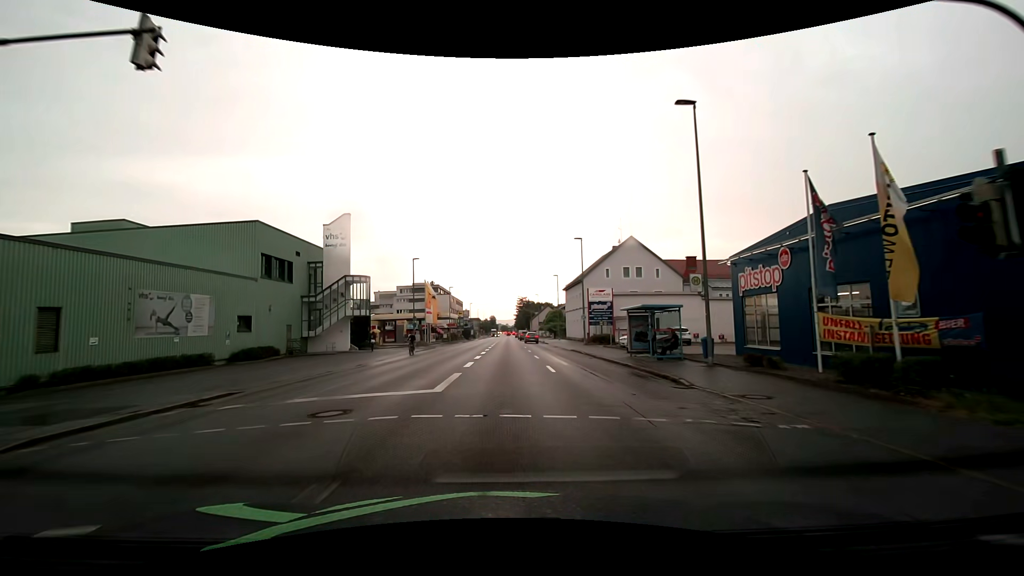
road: tertiary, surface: asphalt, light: Day
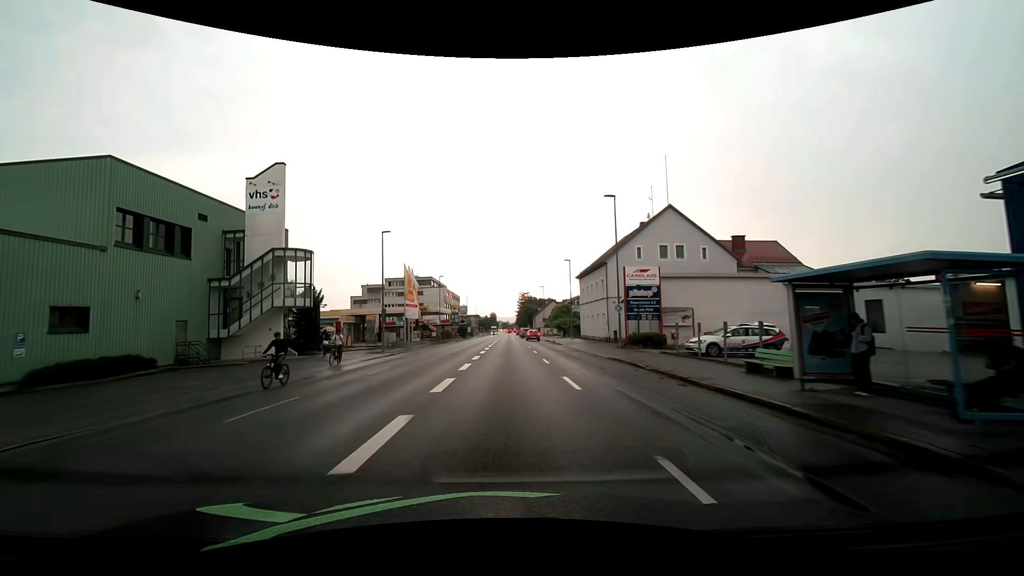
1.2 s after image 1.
(0.0, +14.7) m; 0°
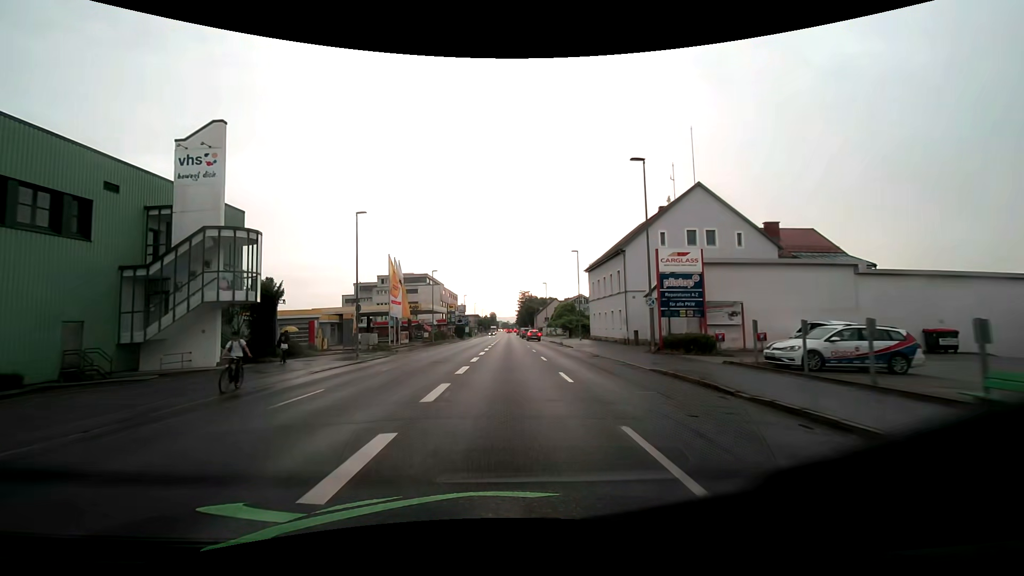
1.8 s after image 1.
(0.0, +7.4) m; 0°
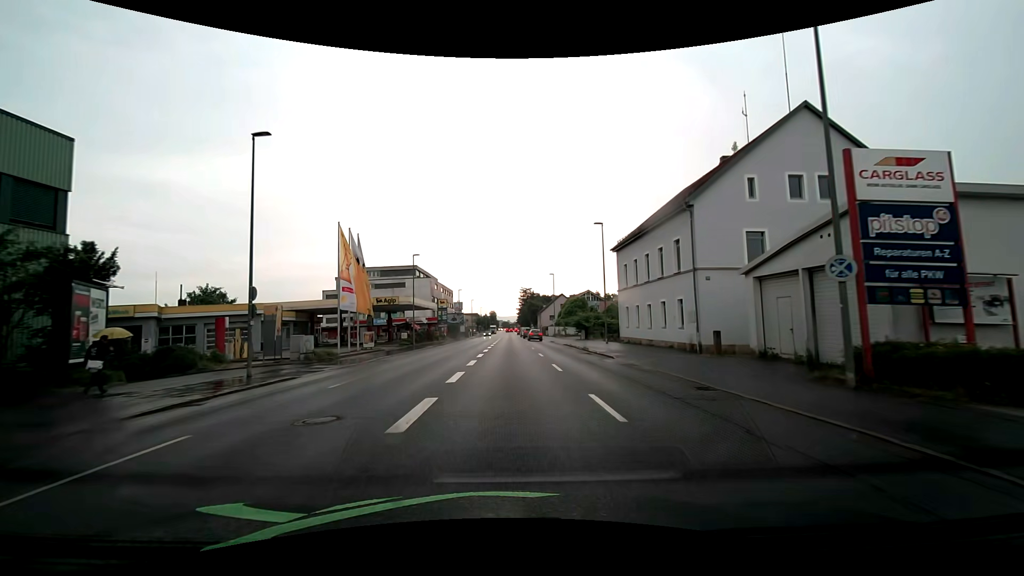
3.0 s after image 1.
(0.0, +14.8) m; 0°
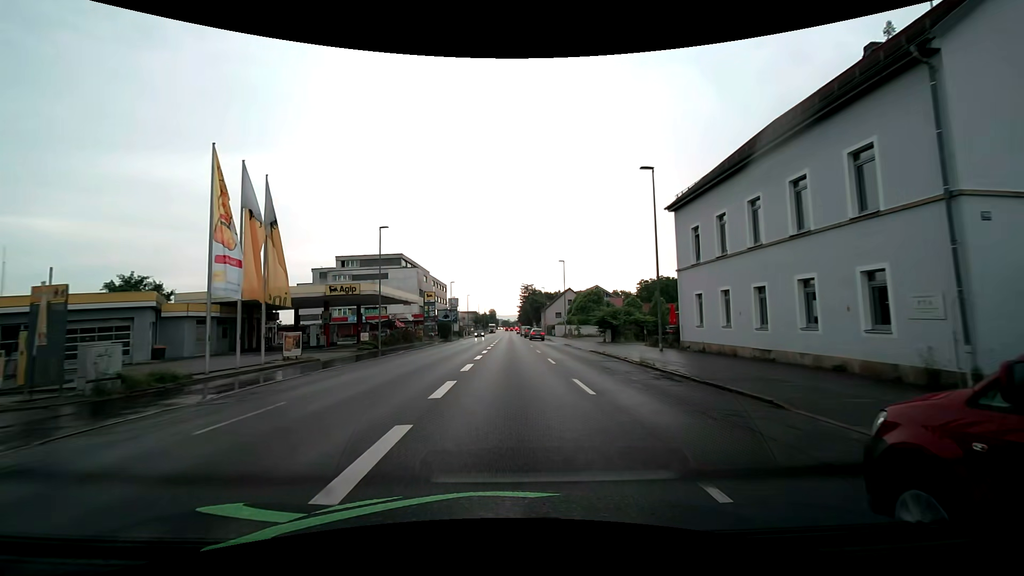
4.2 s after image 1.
(0.0, +14.9) m; 0°
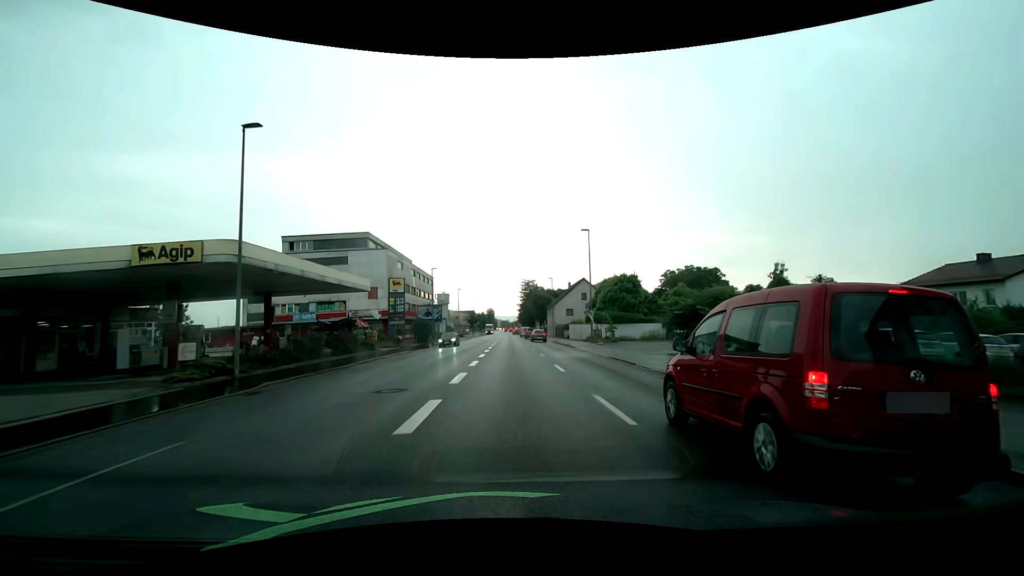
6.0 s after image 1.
(0.0, +21.3) m; +1°
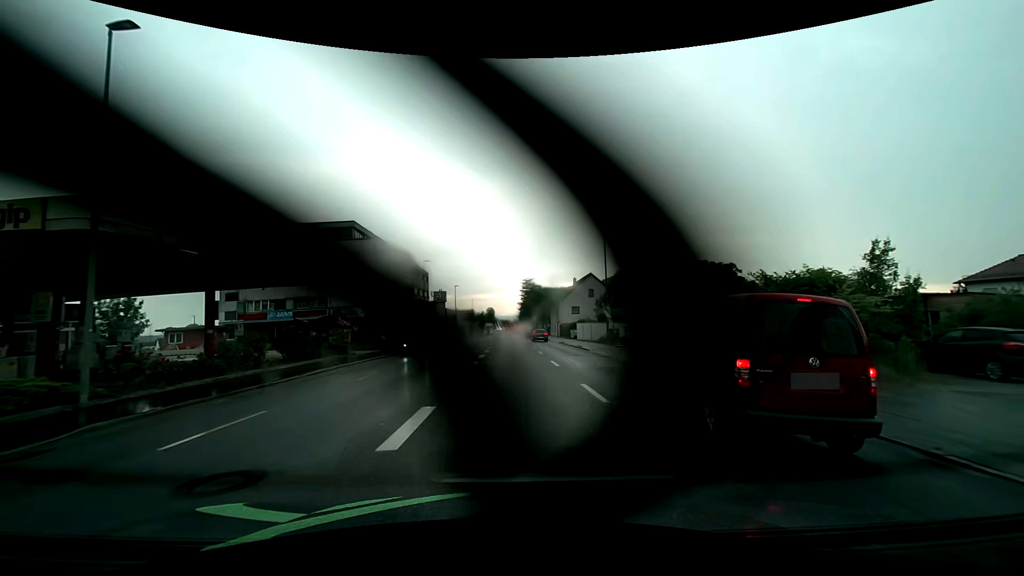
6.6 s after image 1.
(-0.1, +7.0) m; -1°
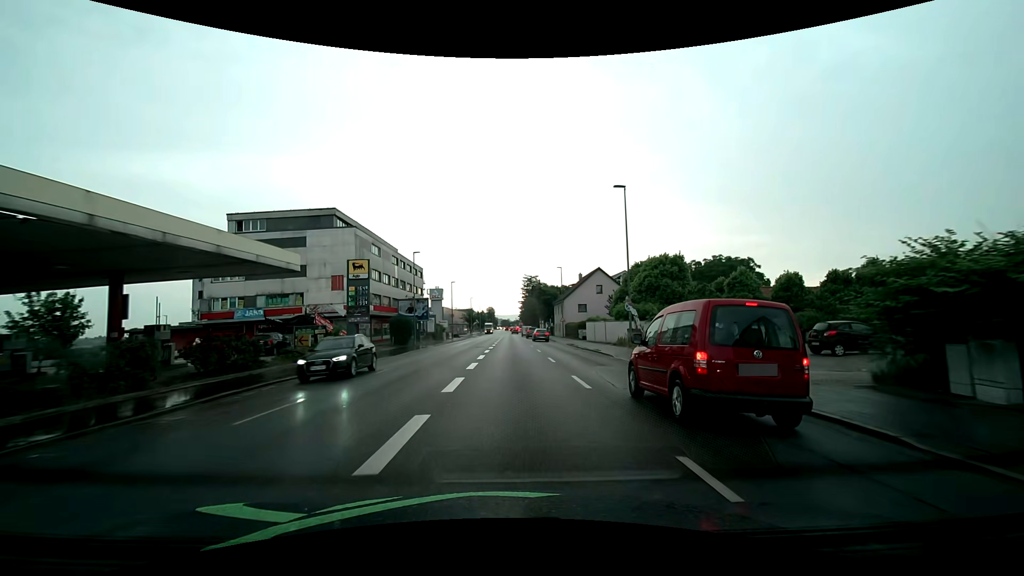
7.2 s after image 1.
(0.0, +6.9) m; 0°
(0, +10) (0, +20) (0, +30) (0, +40) (0, +50) (0, +60) (+1, +70) (+1, +80) (+1, +90) (+1, +100) m
